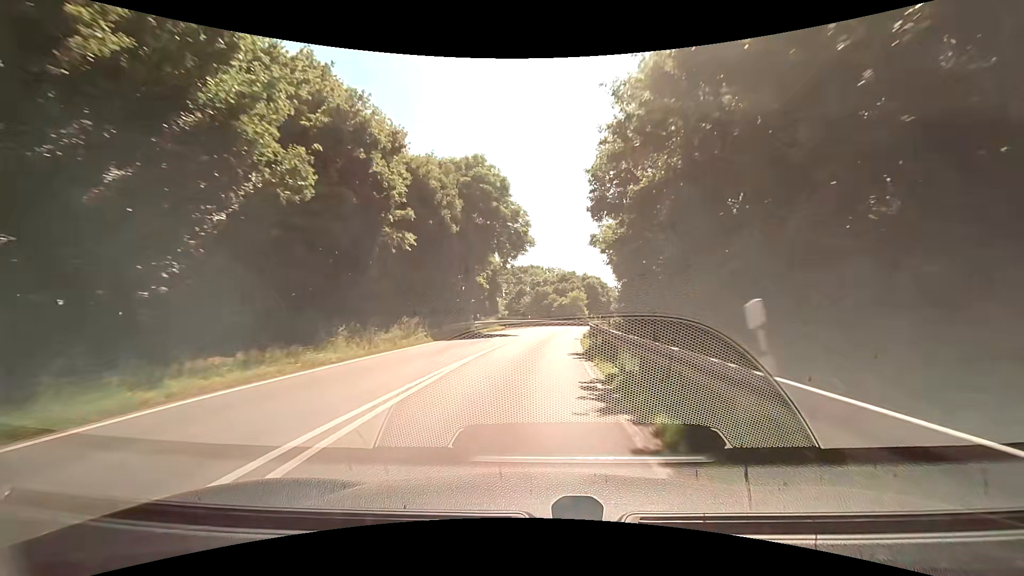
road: tertiary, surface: asphalt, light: Day
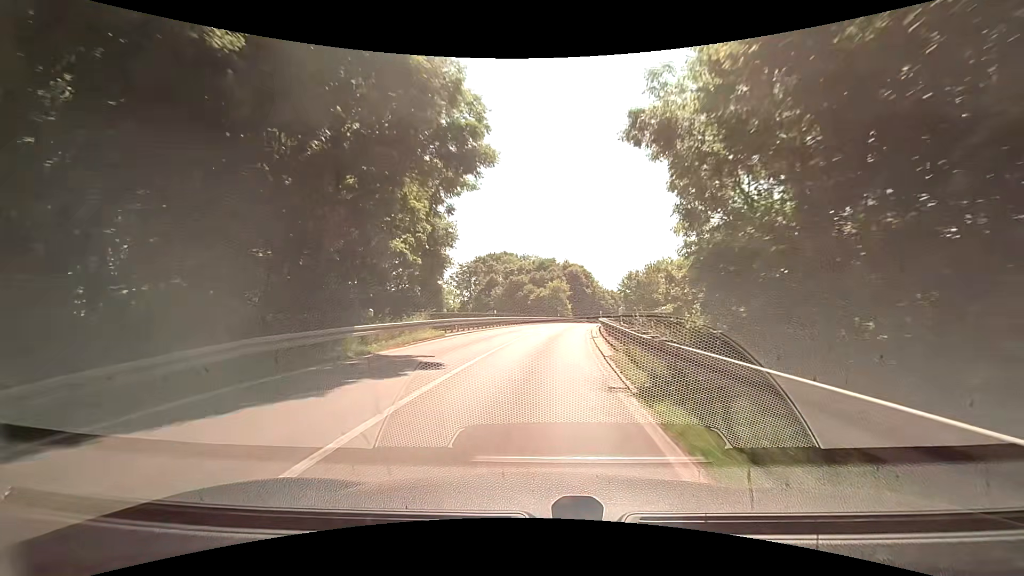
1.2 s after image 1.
(+0.5, +19.9) m; +3°
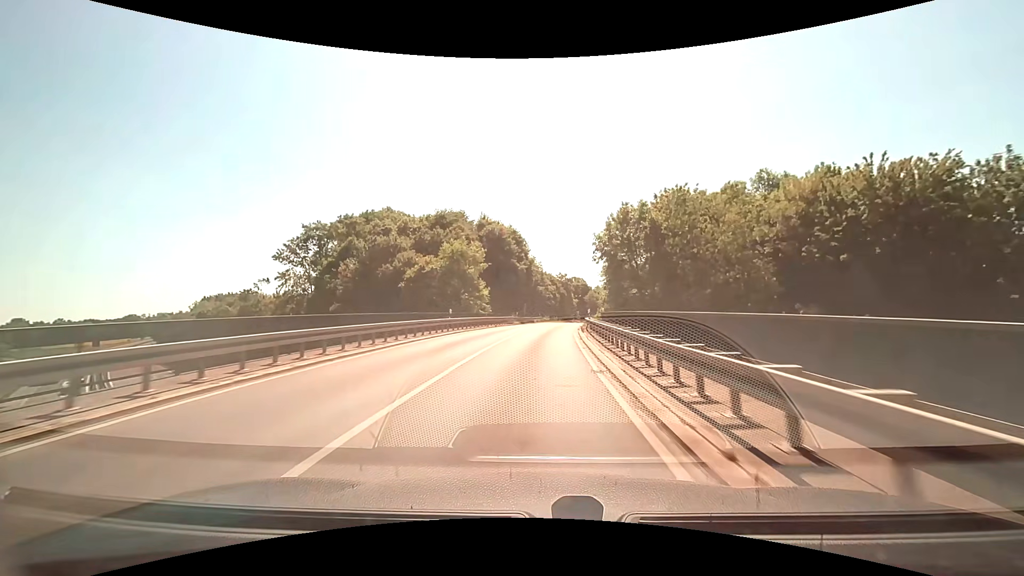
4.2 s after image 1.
(+4.4, +49.2) m; +9°
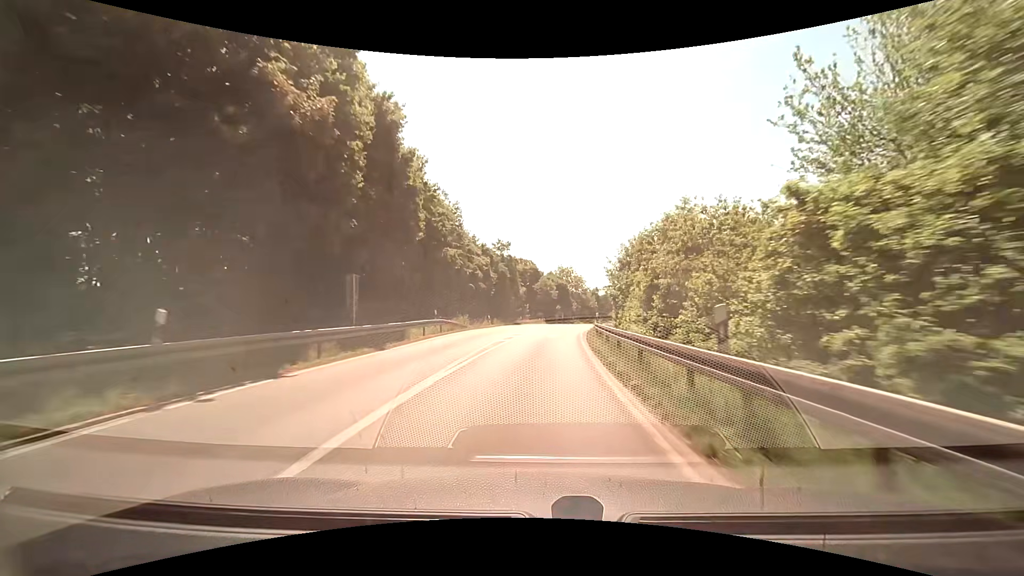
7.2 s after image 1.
(+2.7, +49.6) m; +6°
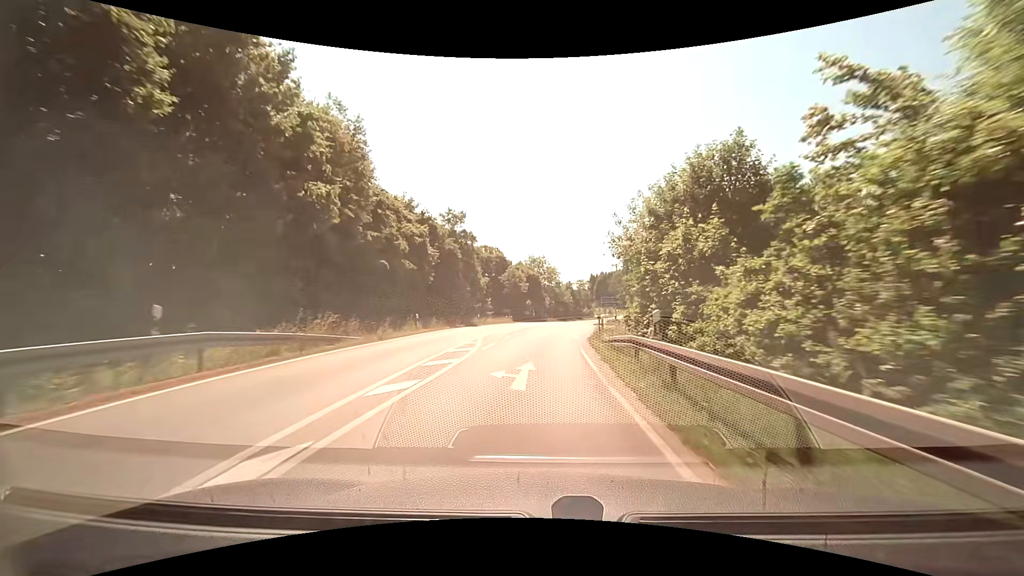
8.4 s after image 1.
(+0.5, +19.3) m; +4°
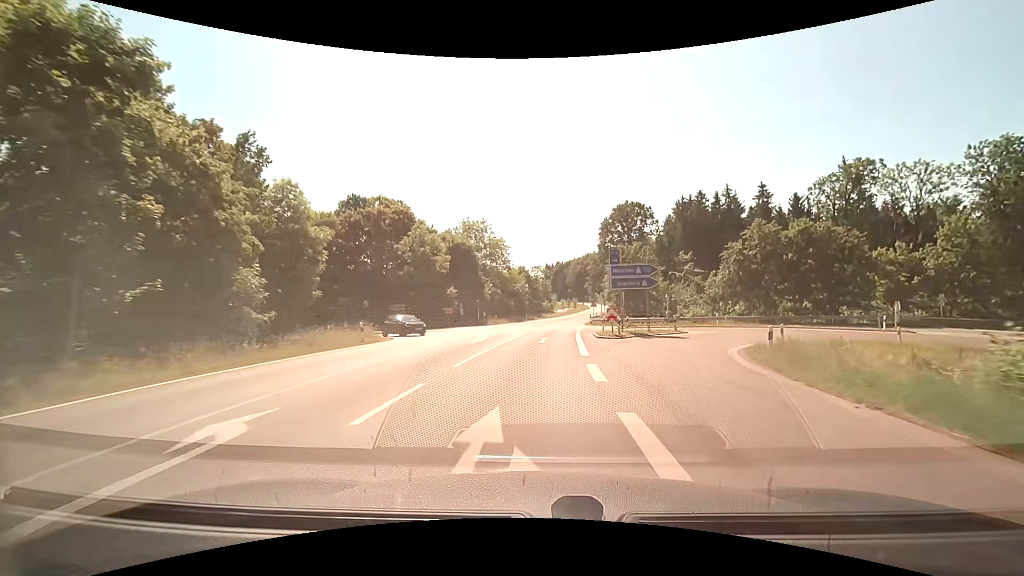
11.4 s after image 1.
(+2.2, +46.7) m; +5°
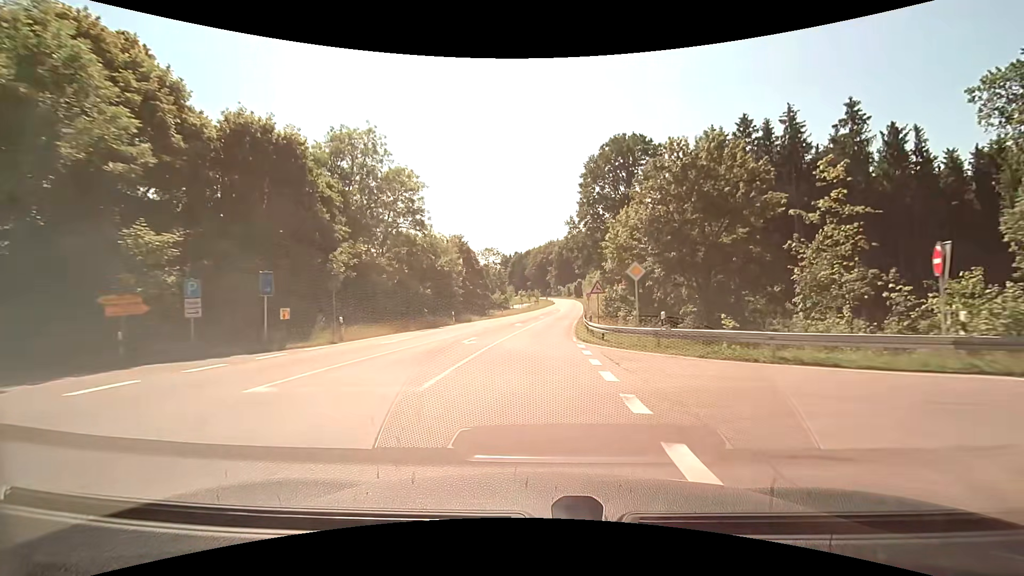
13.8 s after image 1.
(+1.8, +39.4) m; +5°
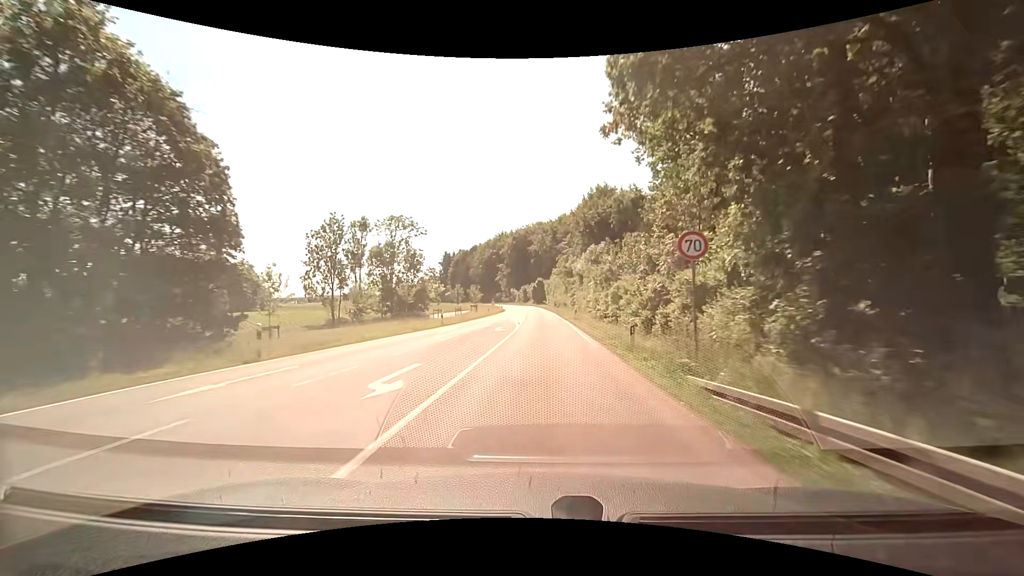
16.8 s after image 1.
(+2.1, +52.5) m; +6°
(0, +10) (0, +20) (0, +30) (0, +40) (0, +50) (0, +60) (0, +70) (-1, +80) (-1, +90) (-2, +100) m
